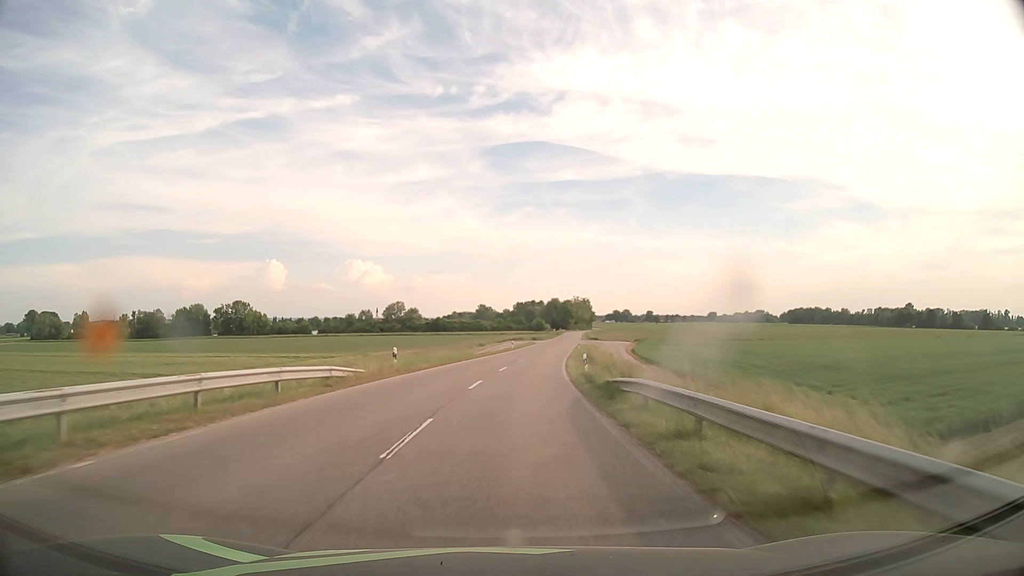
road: secondary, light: Day
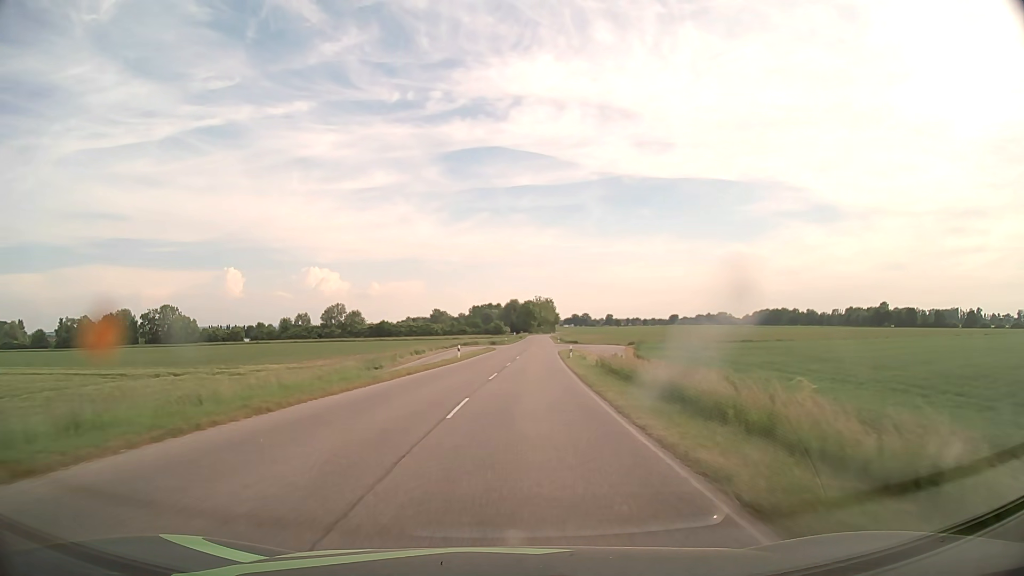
(+0.9, +32.2) m; +3°
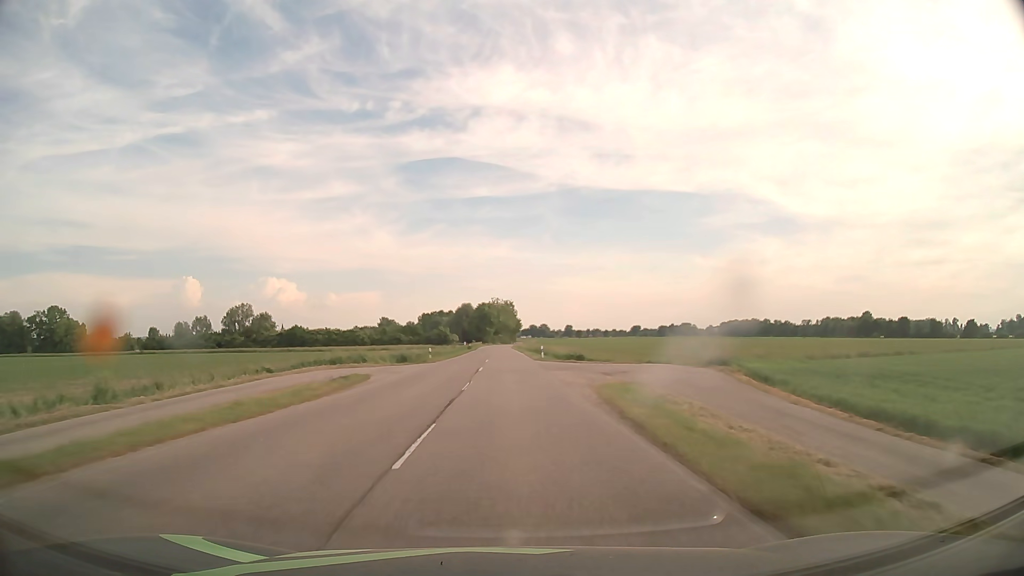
(+2.2, +53.4) m; +4°
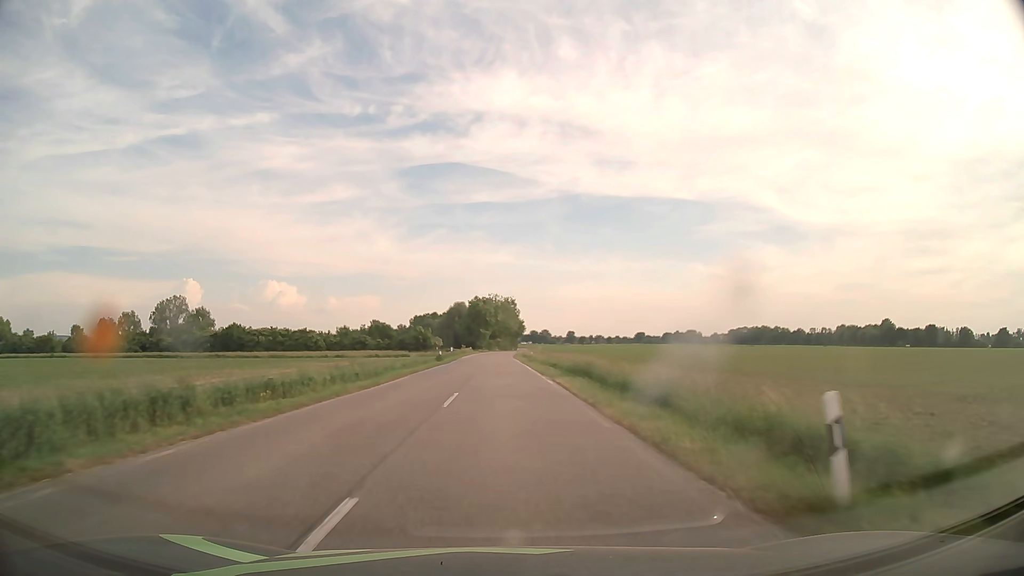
(0.0, +42.6) m; 0°
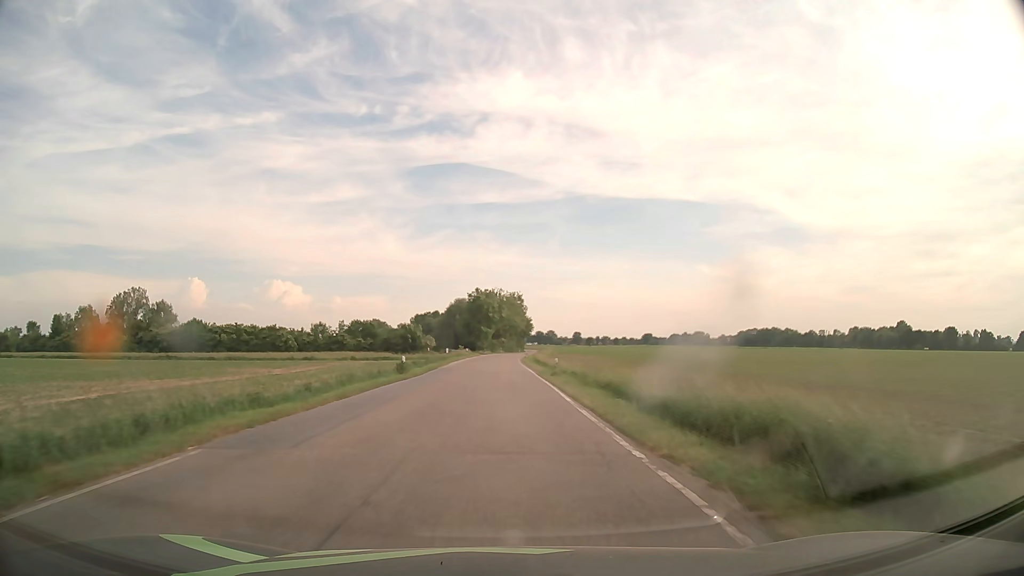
(-0.1, +21.3) m; -1°
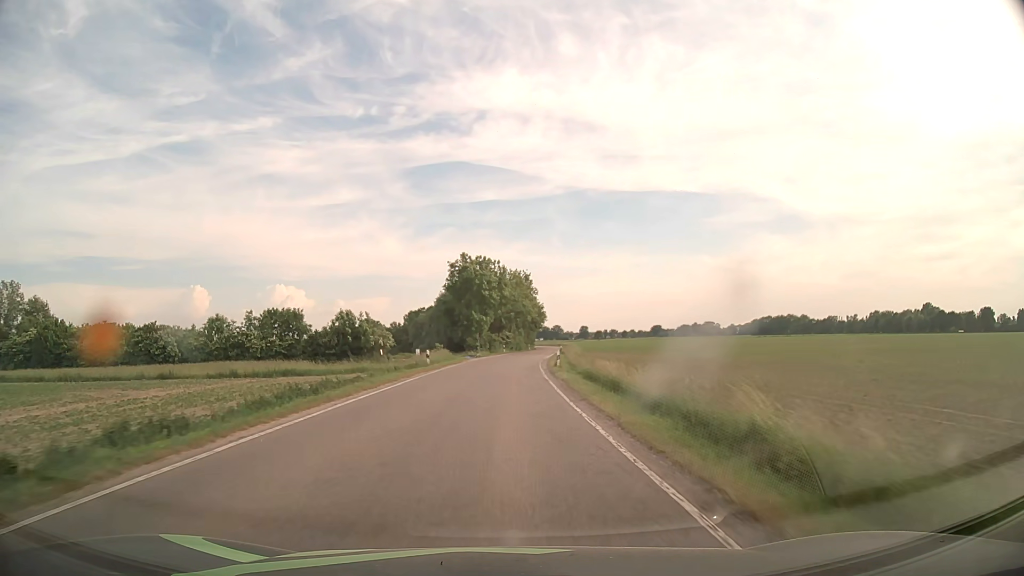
(0.0, +42.7) m; 0°
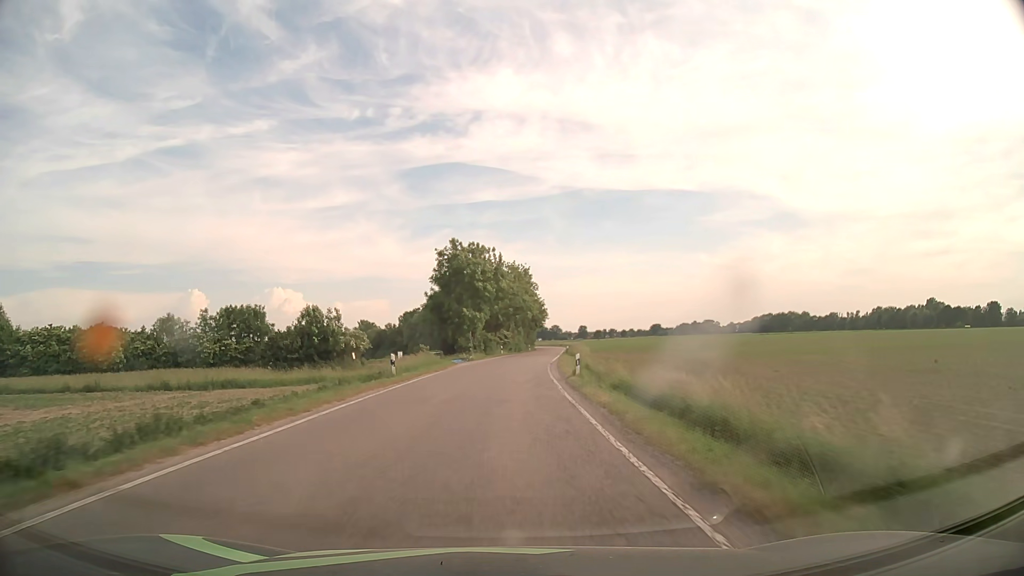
(0.0, +10.7) m; 0°
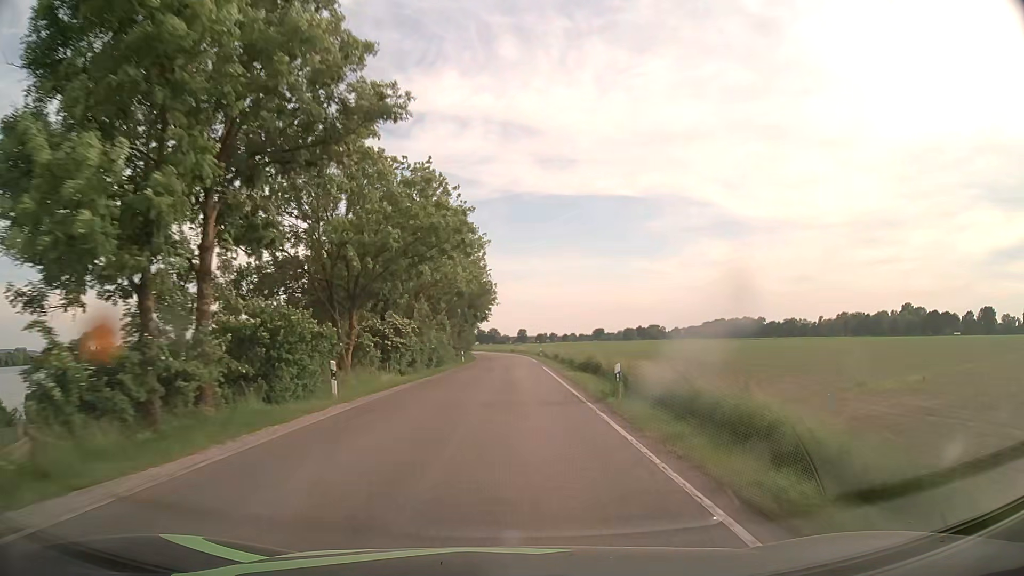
(+1.9, +53.6) m; +5°
(0, +10) (0, +20) (0, +30) (+1, +40) (+1, +50) (+1, +60) (+1, +70) (0, +80) (0, +90) (-1, +100) m
